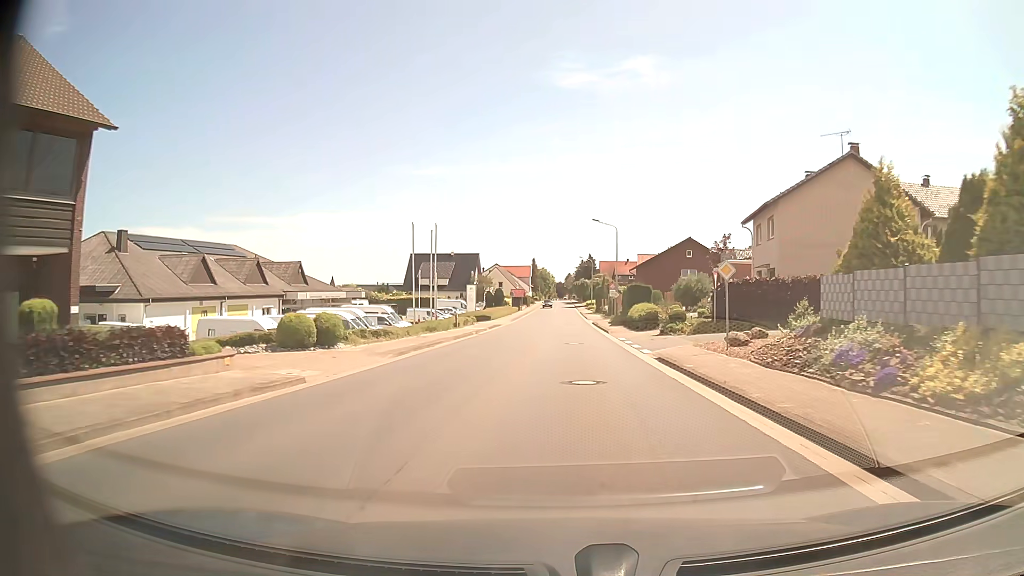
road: tertiary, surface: asphalt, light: Day
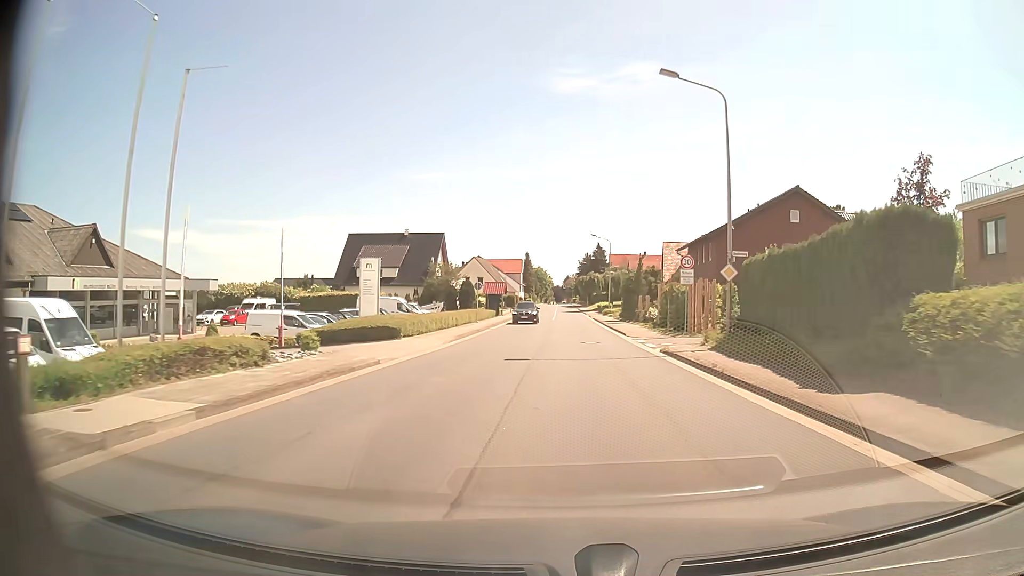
(-0.3, +38.8) m; 0°
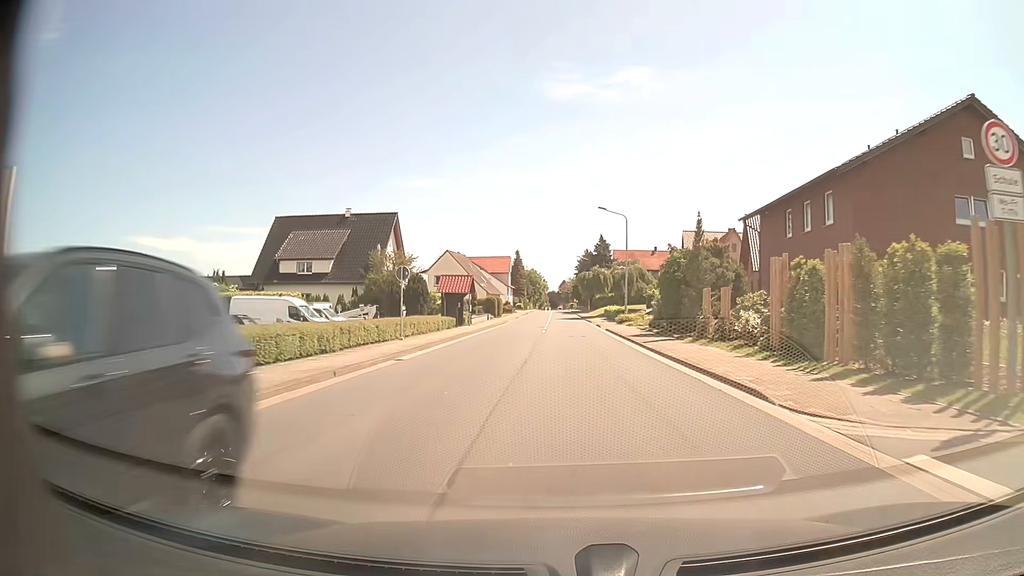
(+0.3, +23.2) m; +1°
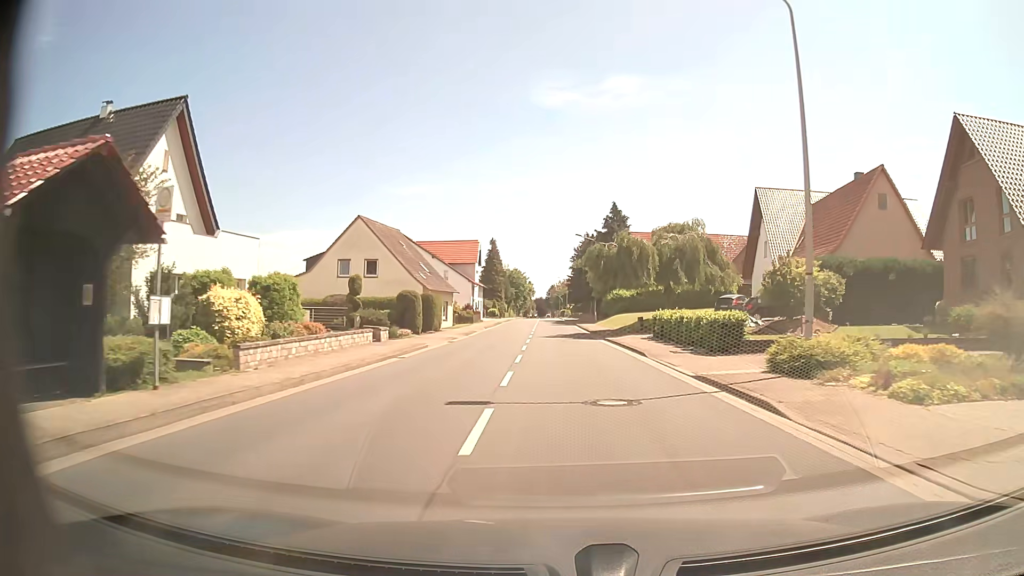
(-0.1, +38.5) m; +1°
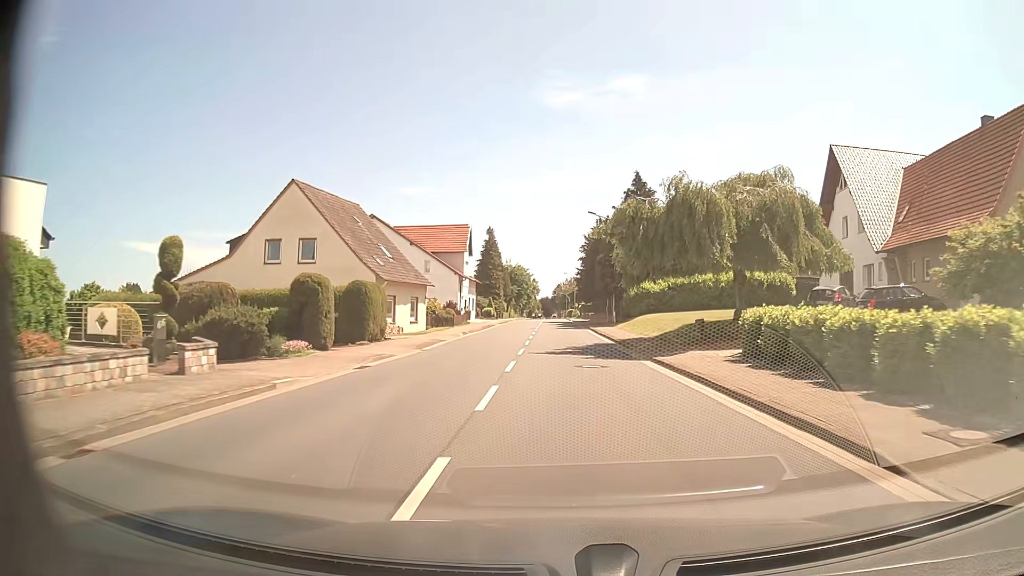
(-0.1, +15.4) m; -1°
(0, +10) (0, +20) (0, +30) (0, +40) (0, +50) (0, +60) (-1, +70) (-1, +80) (-1, +90) (-1, +100) m
